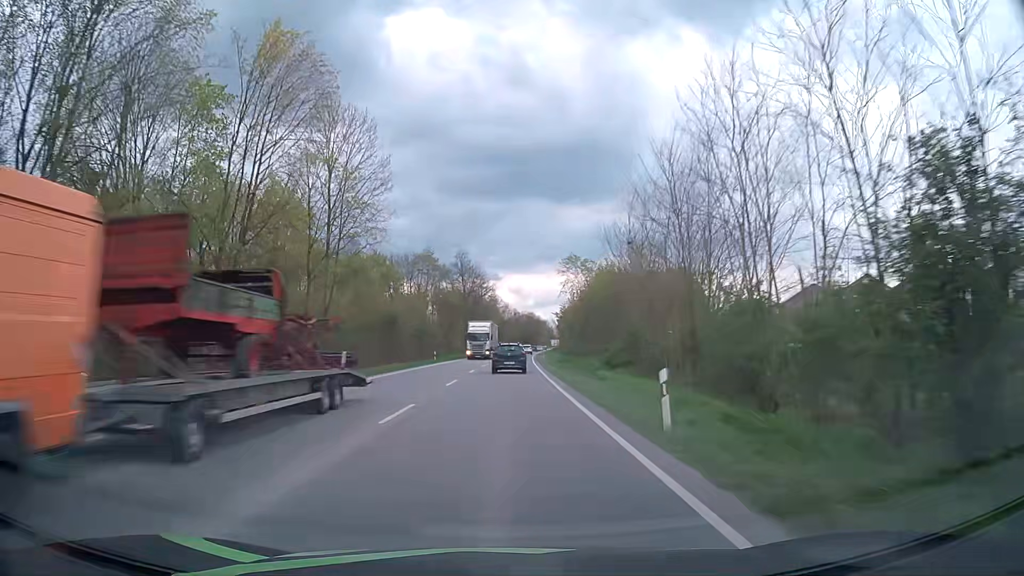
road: primary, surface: asphalt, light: Day
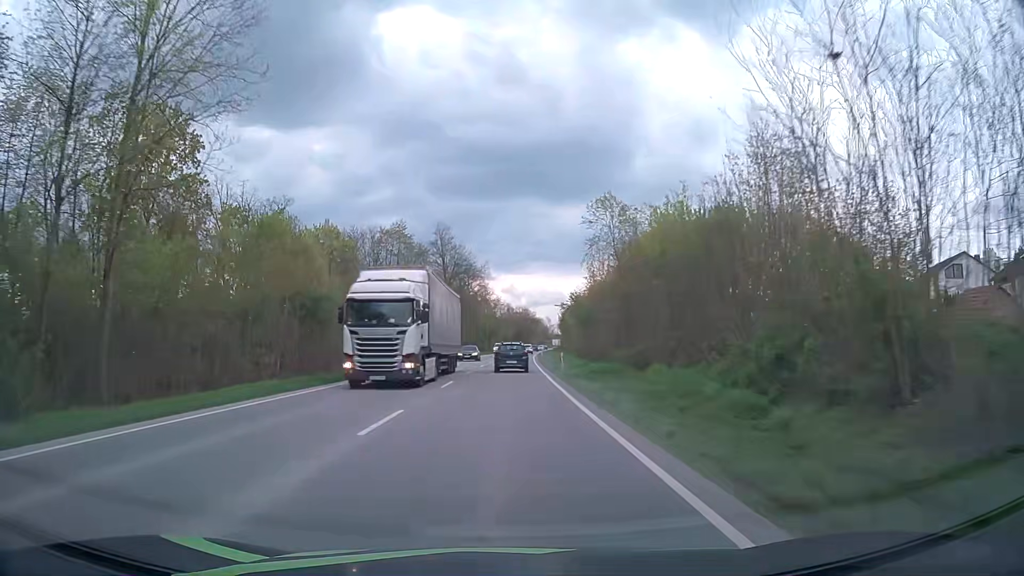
(+0.1, +25.4) m; 0°
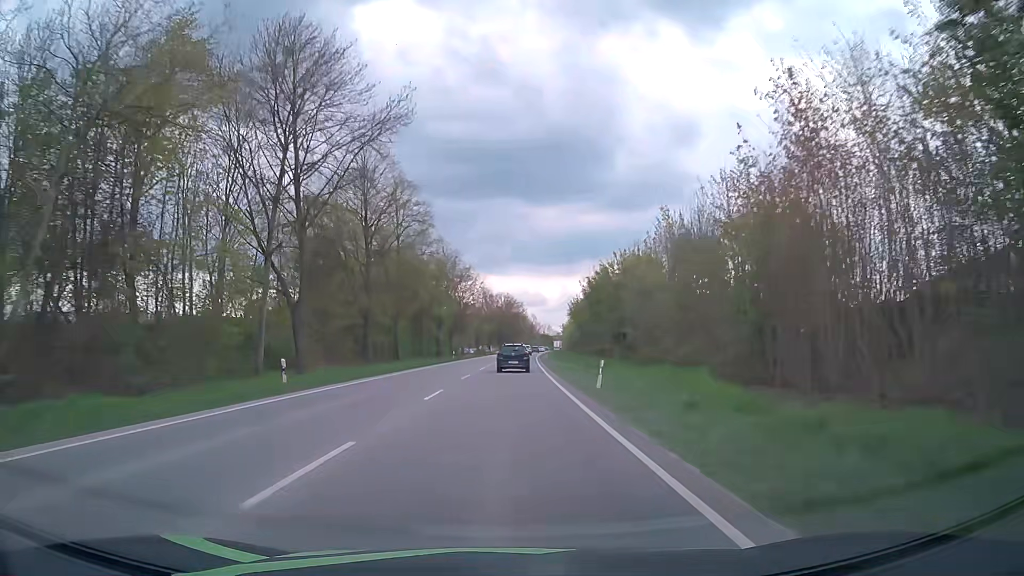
(+1.1, +63.8) m; +2°
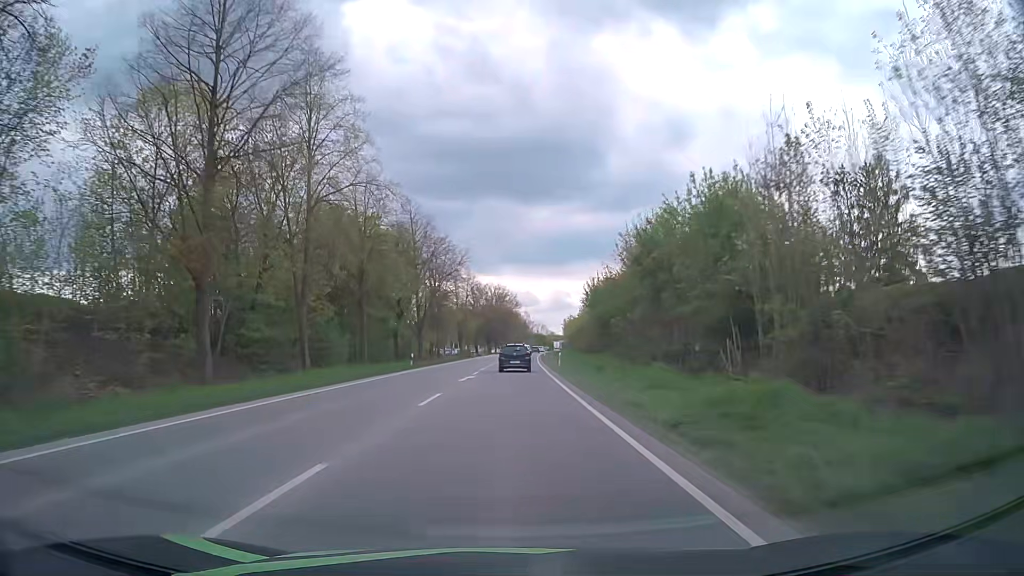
(+0.2, +25.7) m; +1°
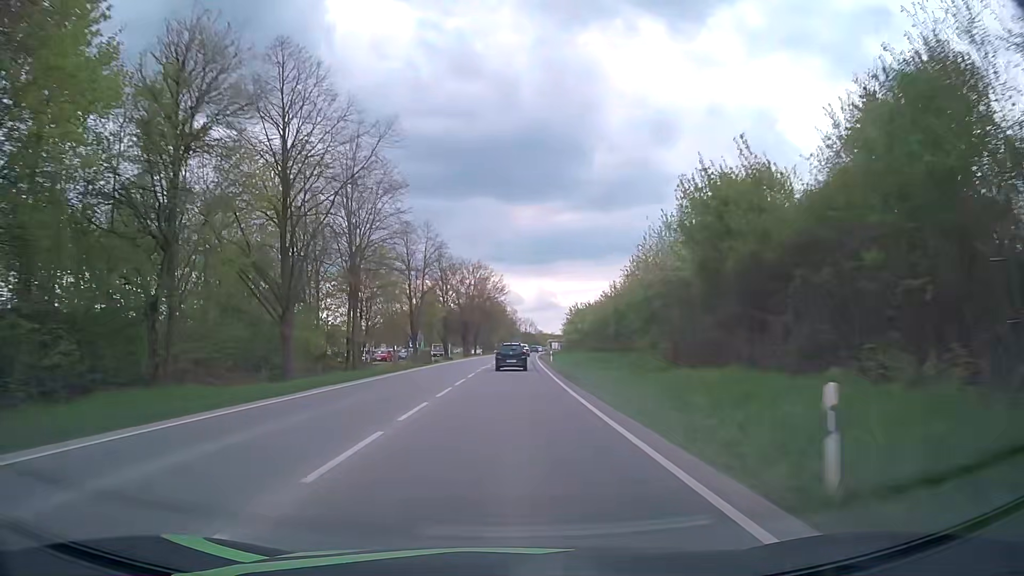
(+0.6, +38.7) m; +1°
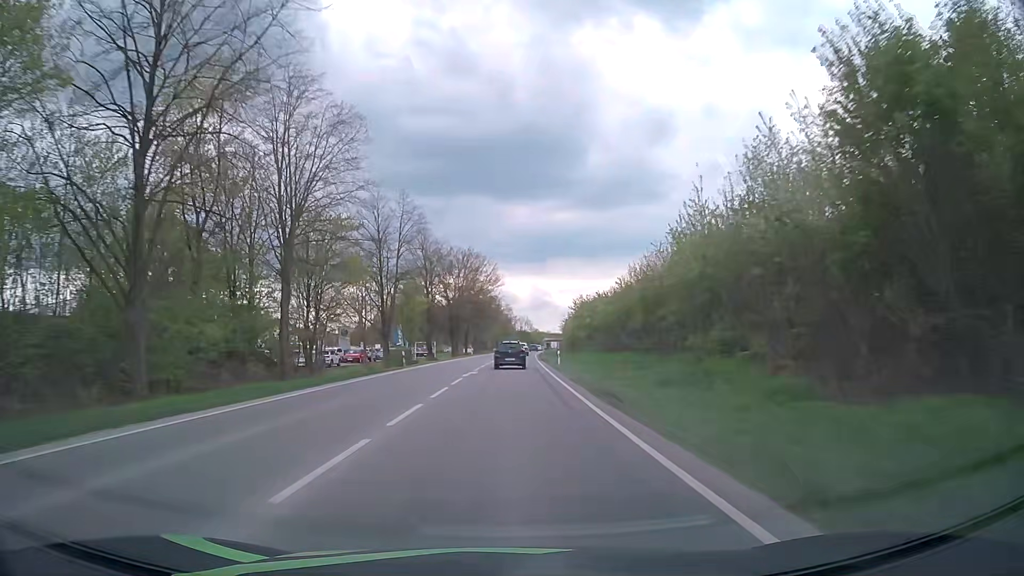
(+0.1, +12.9) m; 0°
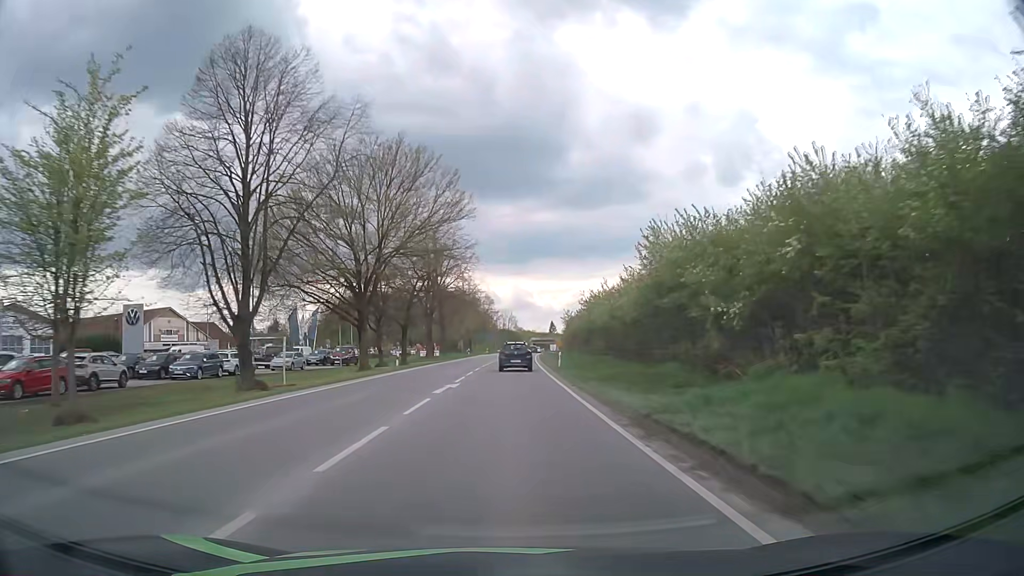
(+0.9, +51.9) m; +1°
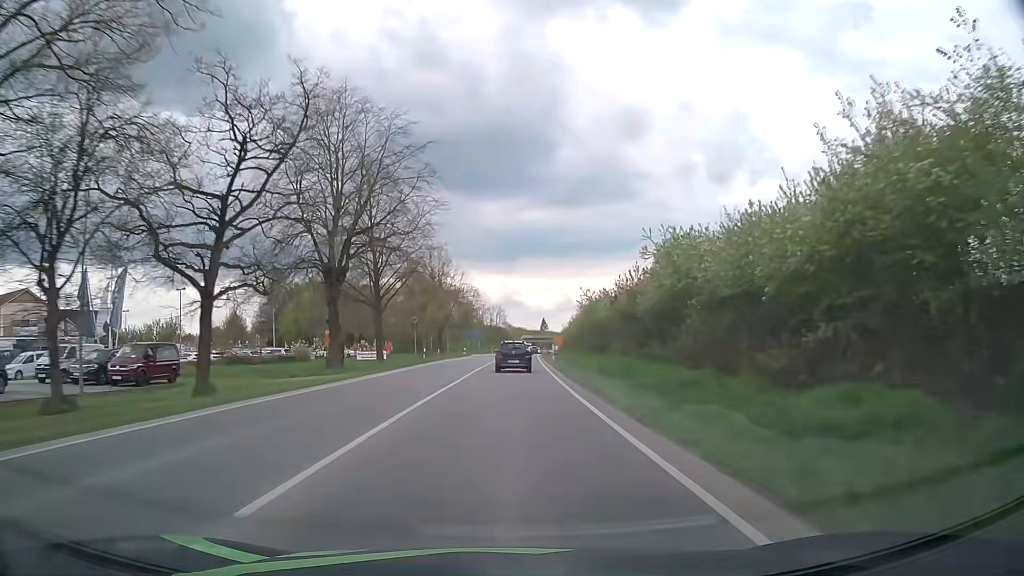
(+0.5, +38.4) m; +1°
(0, +10) (0, +20) (0, +30) (0, +40) (+1, +50) (+1, +60) (+1, +70) (+2, +80) (+2, +90) (+3, +100) m
